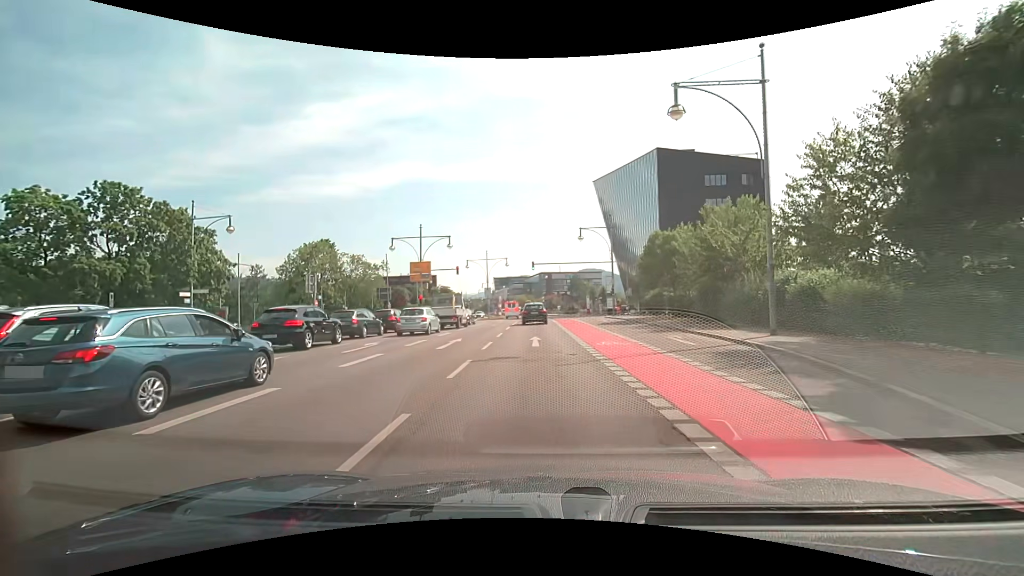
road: primary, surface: asphalt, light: Day
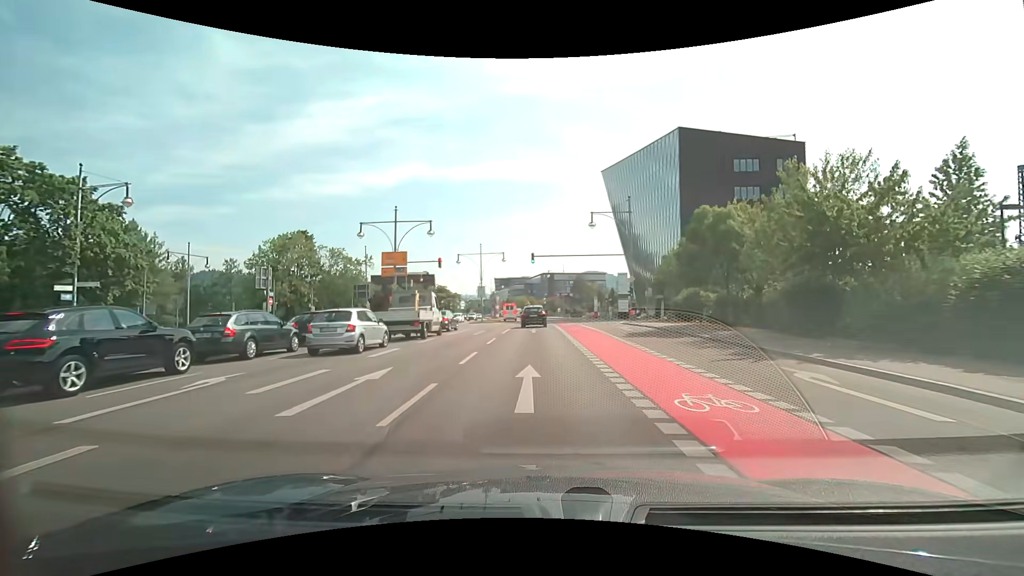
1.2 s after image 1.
(0.0, +9.7) m; 0°
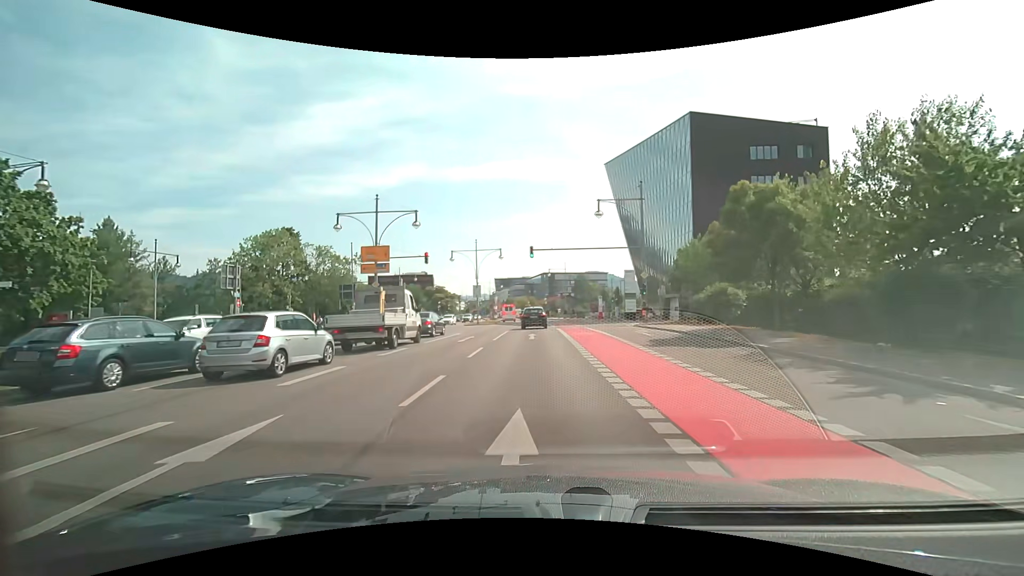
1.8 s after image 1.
(0.0, +4.9) m; 0°
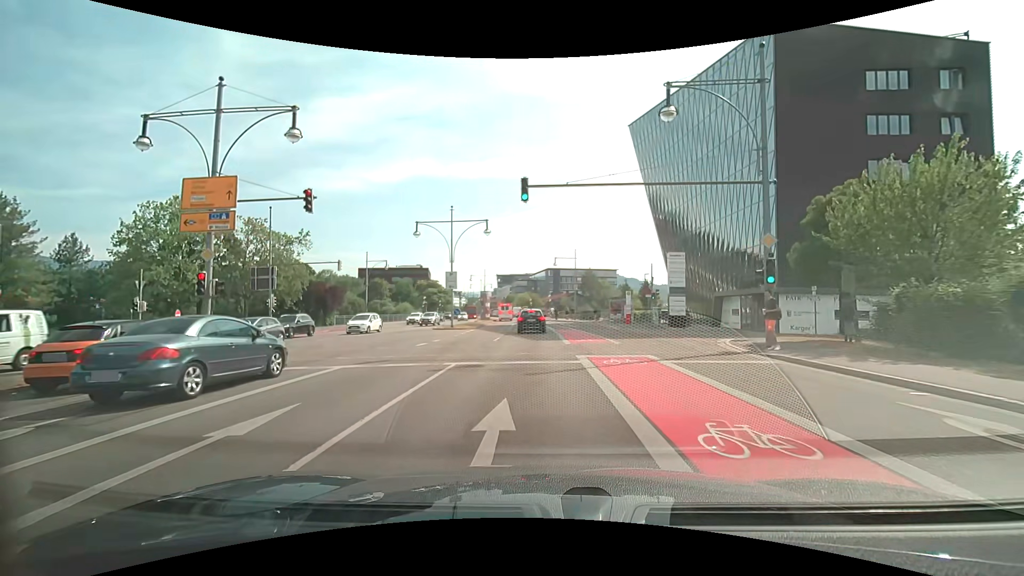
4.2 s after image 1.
(0.0, +18.9) m; 0°
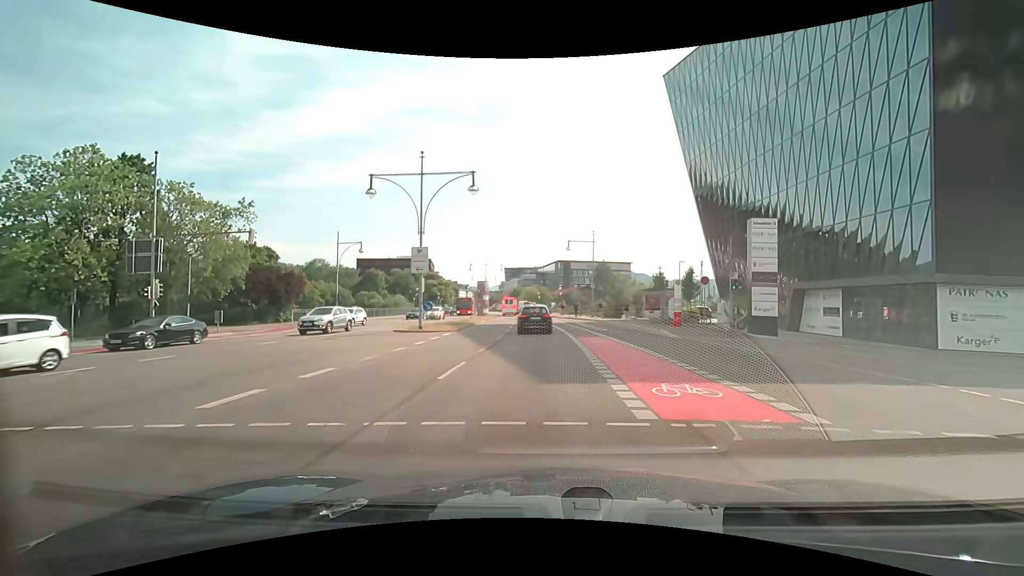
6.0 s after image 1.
(-0.2, +13.6) m; -1°
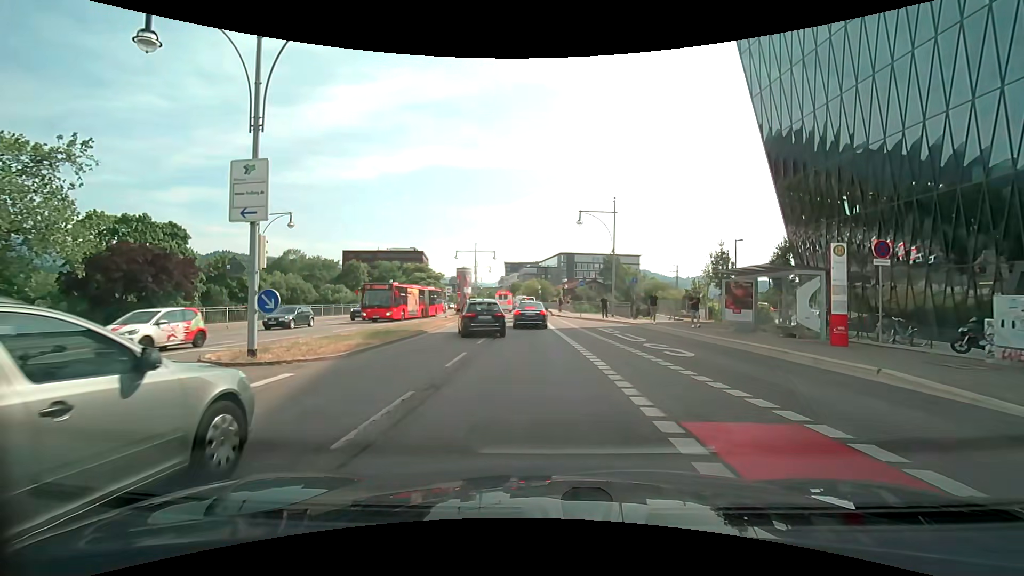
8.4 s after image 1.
(+0.1, +16.7) m; +1°
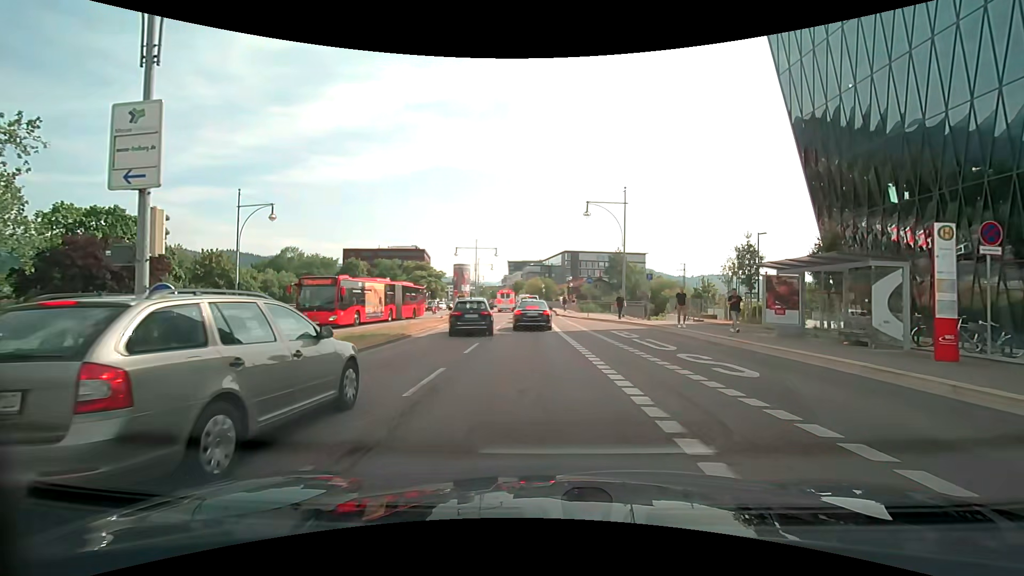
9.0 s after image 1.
(0.0, +3.5) m; 0°
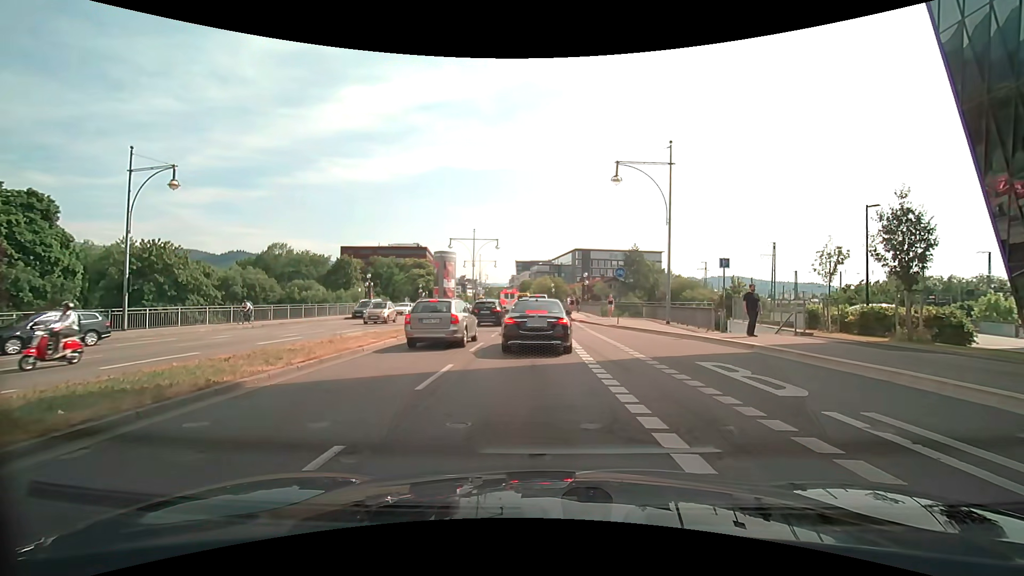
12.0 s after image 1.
(-0.2, +11.2) m; 0°
(-1, +10) (-2, +20) (-3, +30) (-4, +40) (-4, +50) (-5, +60) (-7, +70) (-9, +79) (-11, +89) (-13, +99) m
